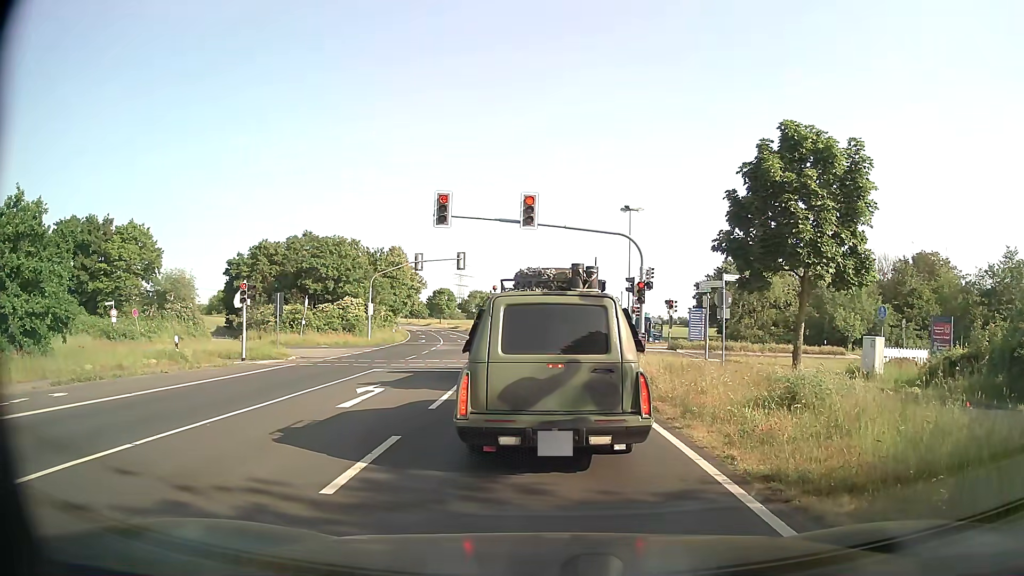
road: secondary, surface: asphalt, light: Day
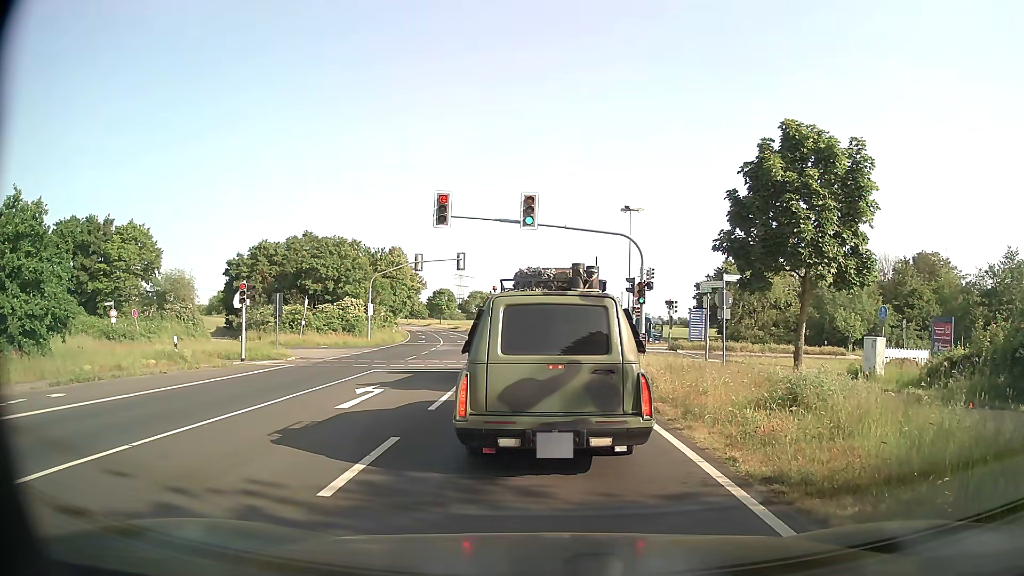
(0.0, +0.1) m; 0°
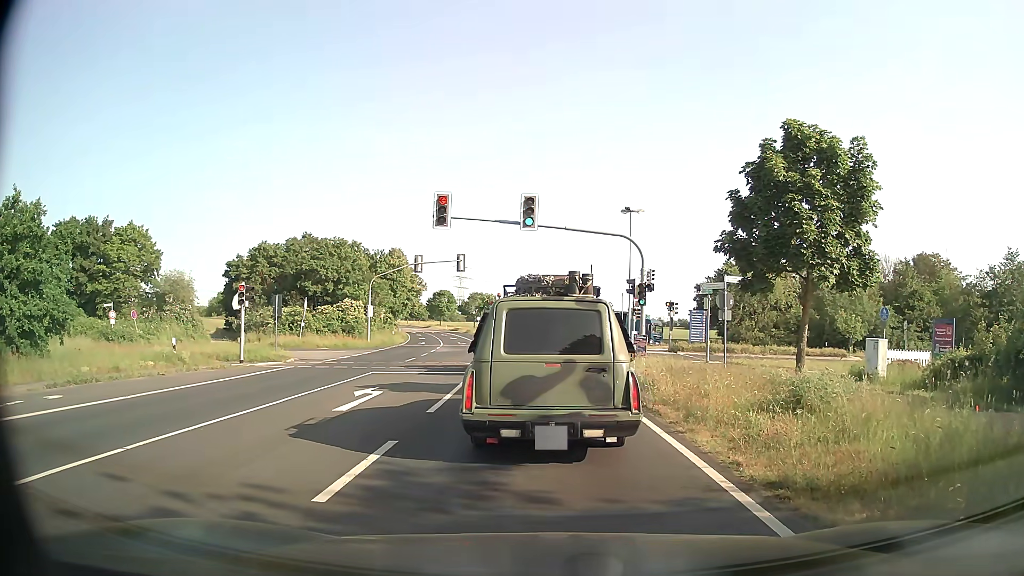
(0.0, +0.1) m; 0°
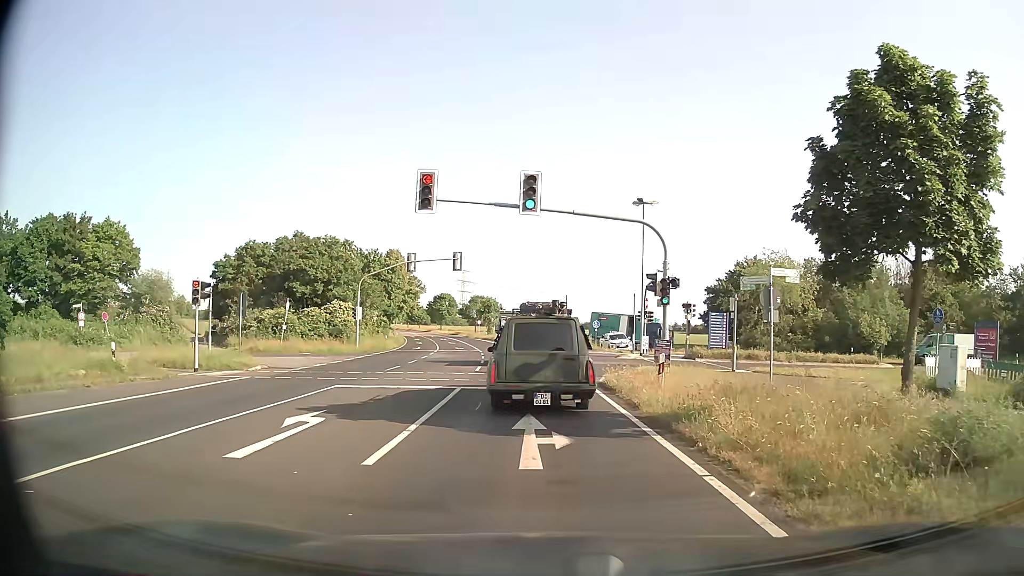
(0.0, +4.6) m; -1°
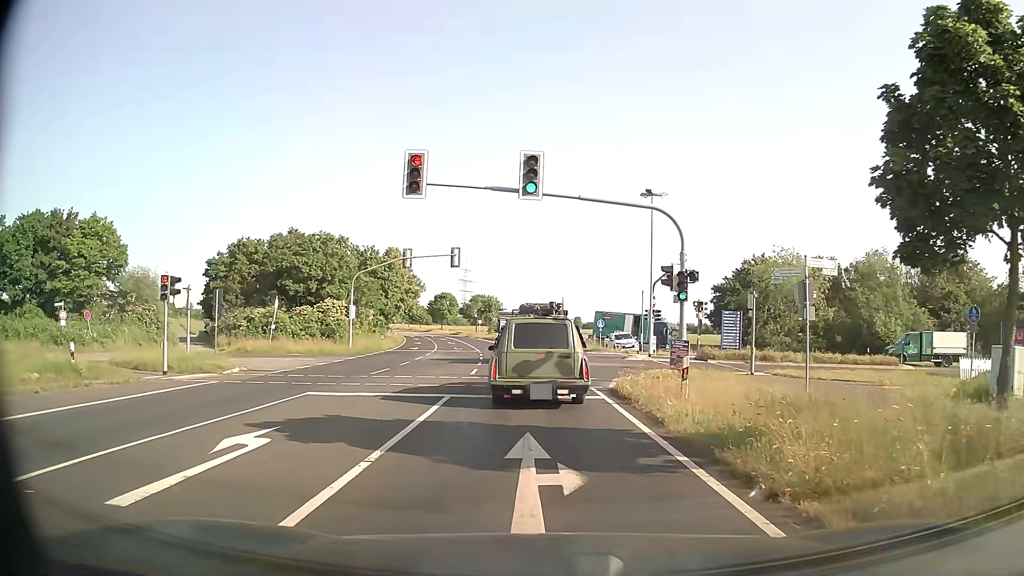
(0.0, +2.5) m; 0°
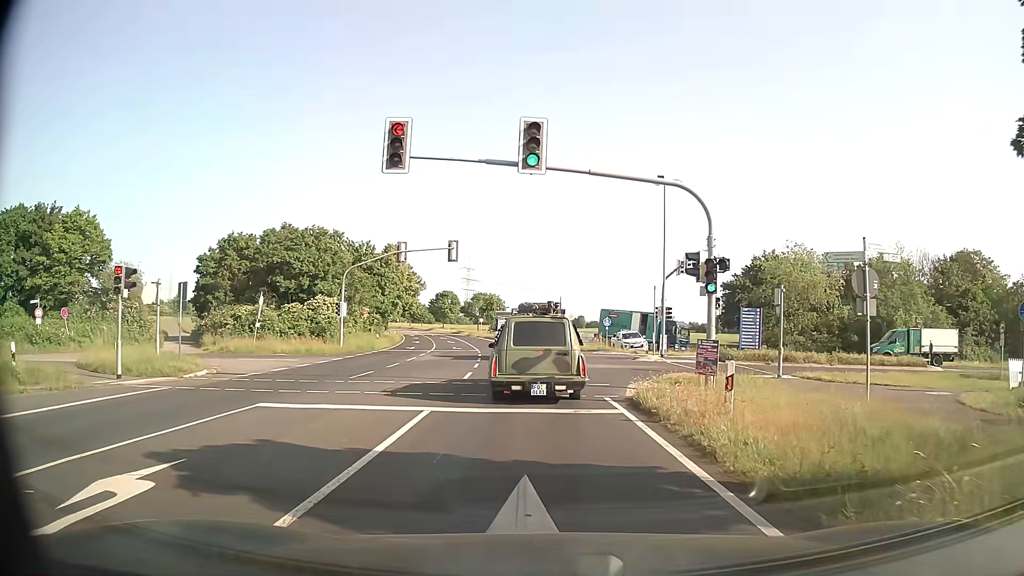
(0.0, +3.1) m; 0°
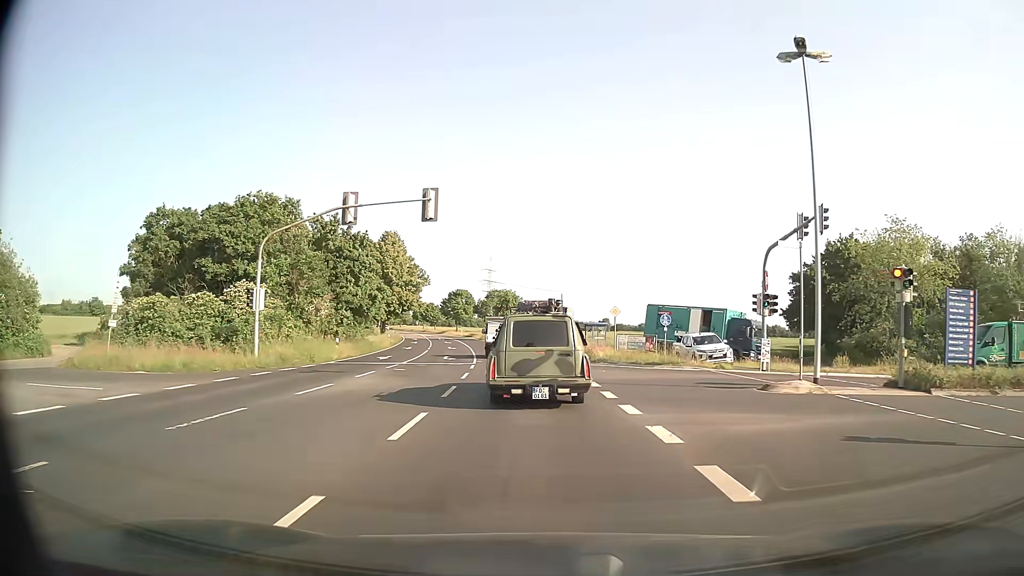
(-0.3, +17.5) m; -2°
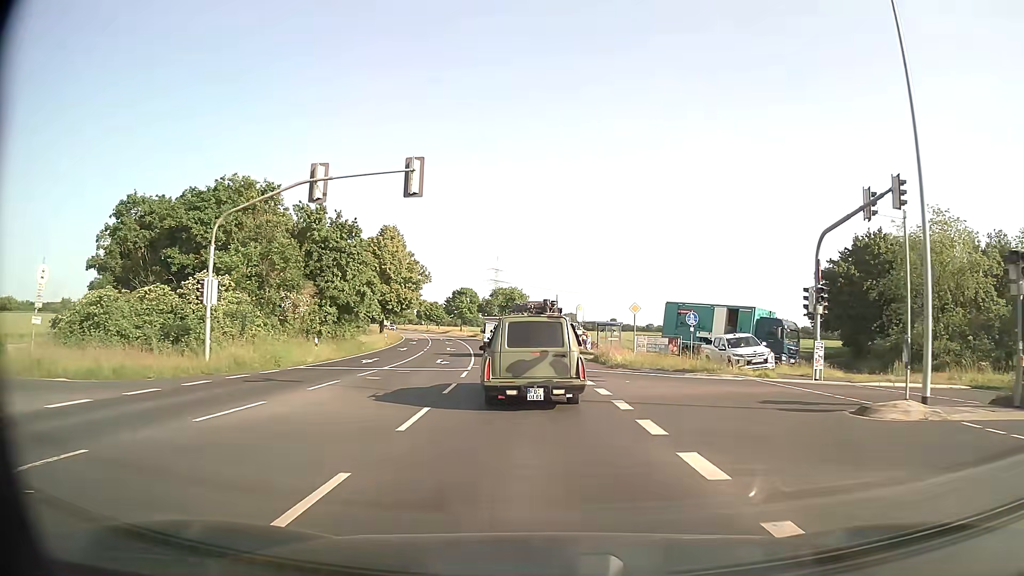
(0.0, +5.1) m; -1°
(0, +10) (-1, +20) (-1, +30) (-2, +40) (-3, +50) (-5, +60) (-6, +70) (-8, +80) (-10, +89) (-12, +99) m
